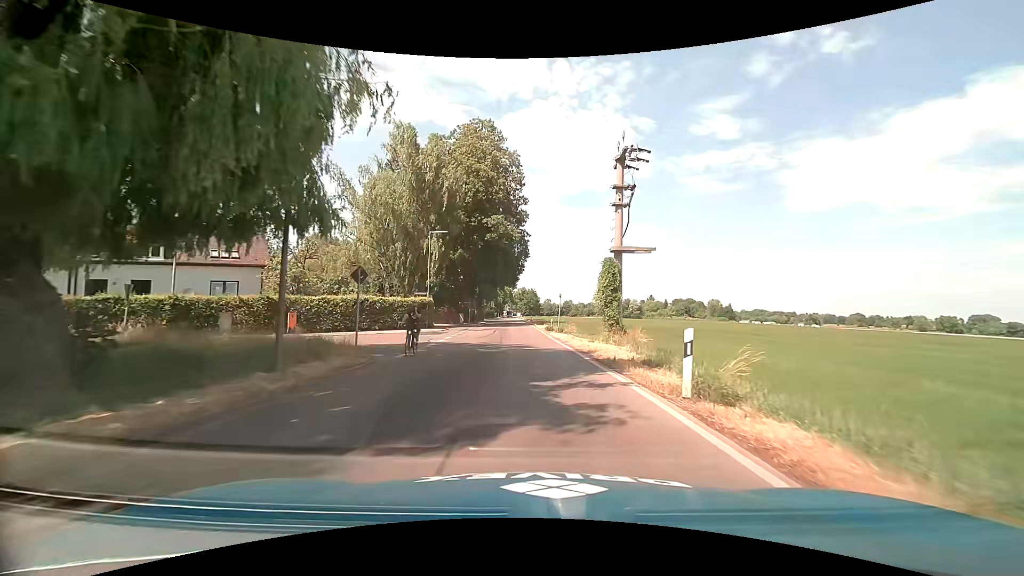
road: tertiary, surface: asphalt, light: Day
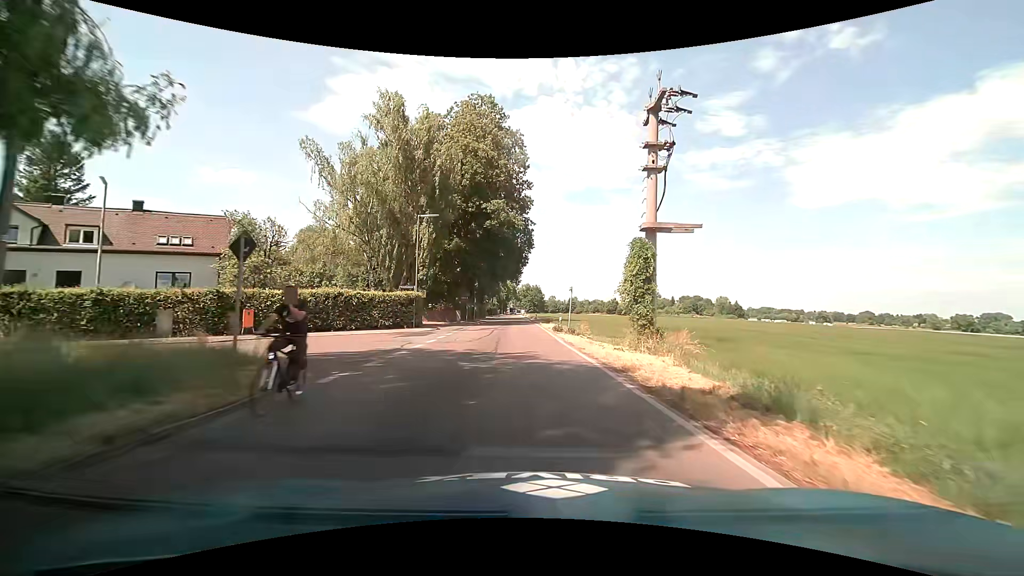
(0.0, +6.0) m; -1°
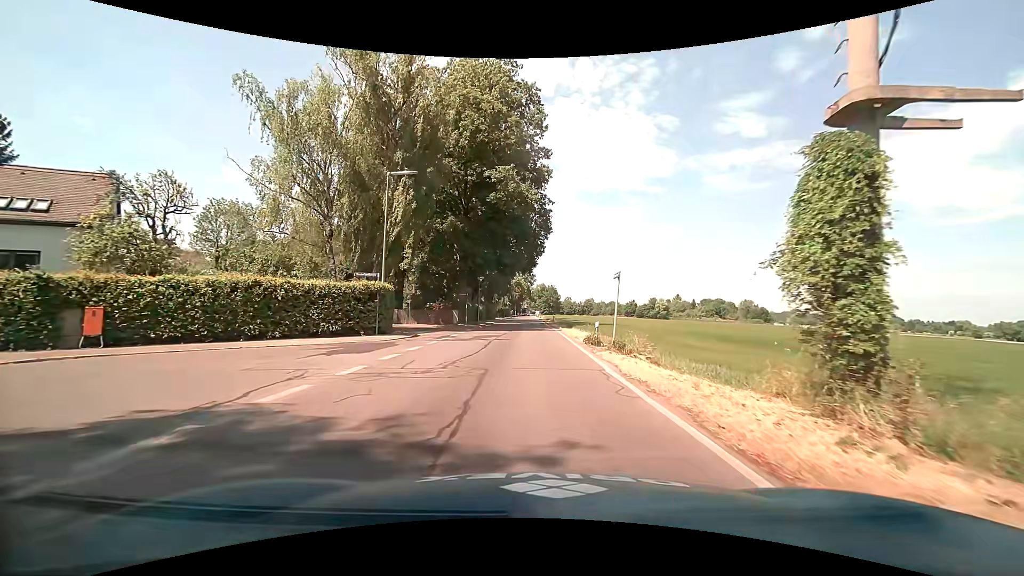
(-0.2, +11.4) m; -2°
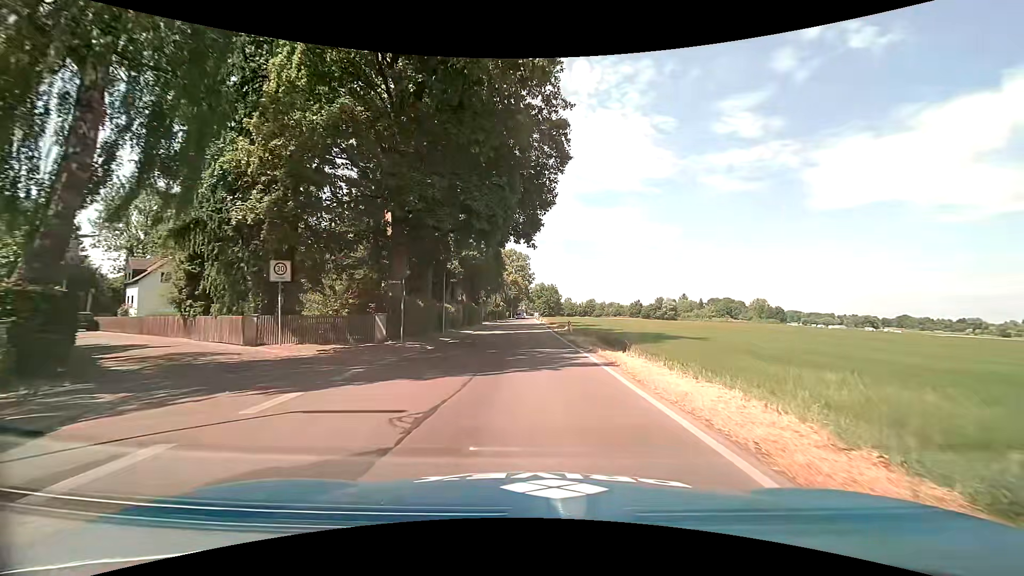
(-0.2, +21.7) m; 0°
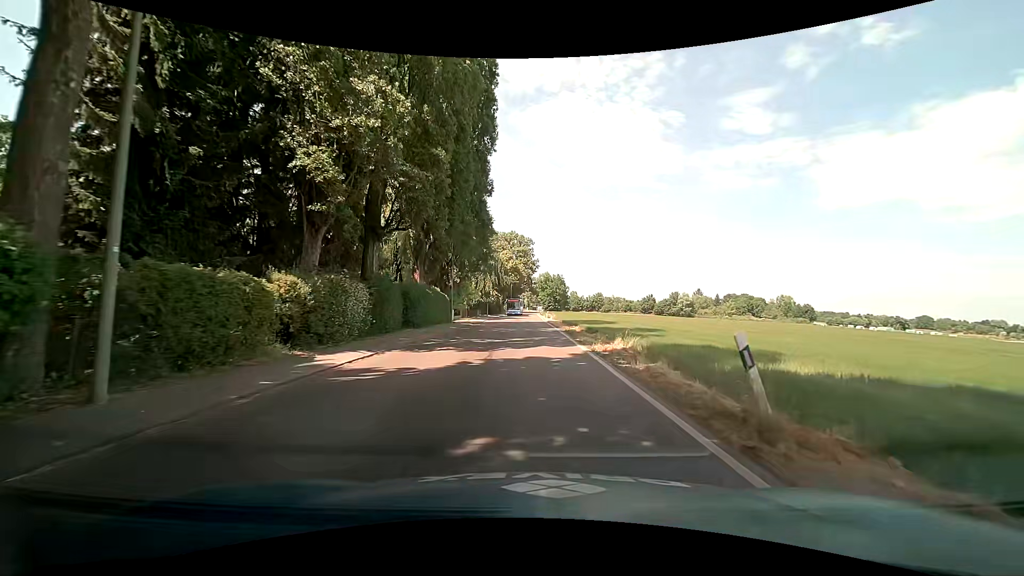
(0.0, +26.1) m; 0°
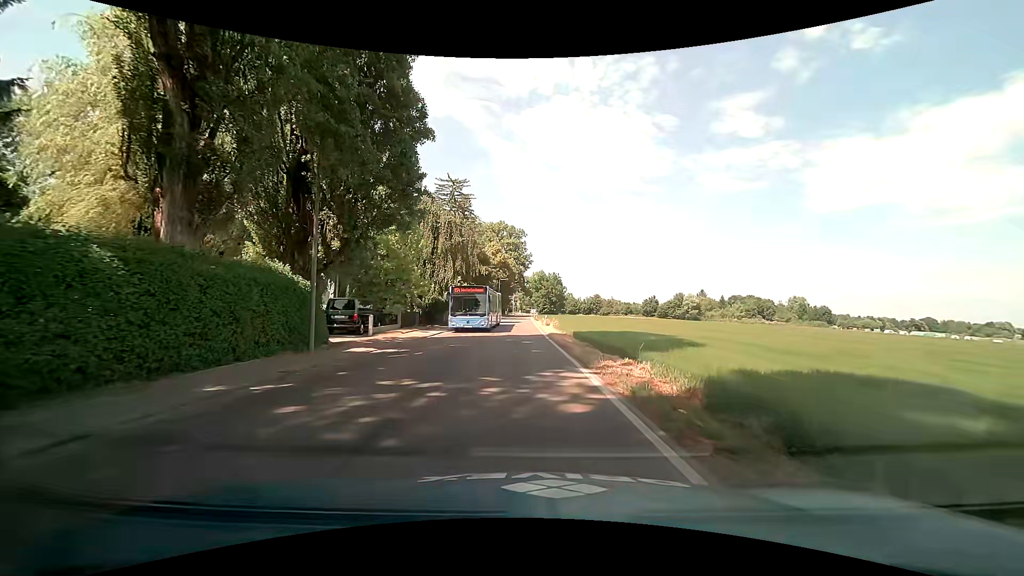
(+0.3, +22.5) m; +1°
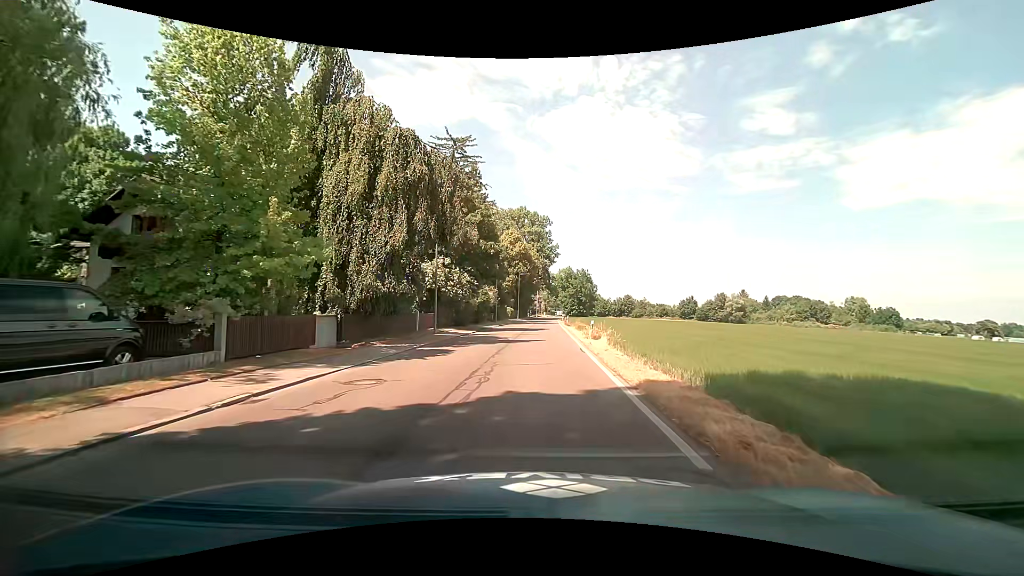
(-0.6, +20.5) m; -5°
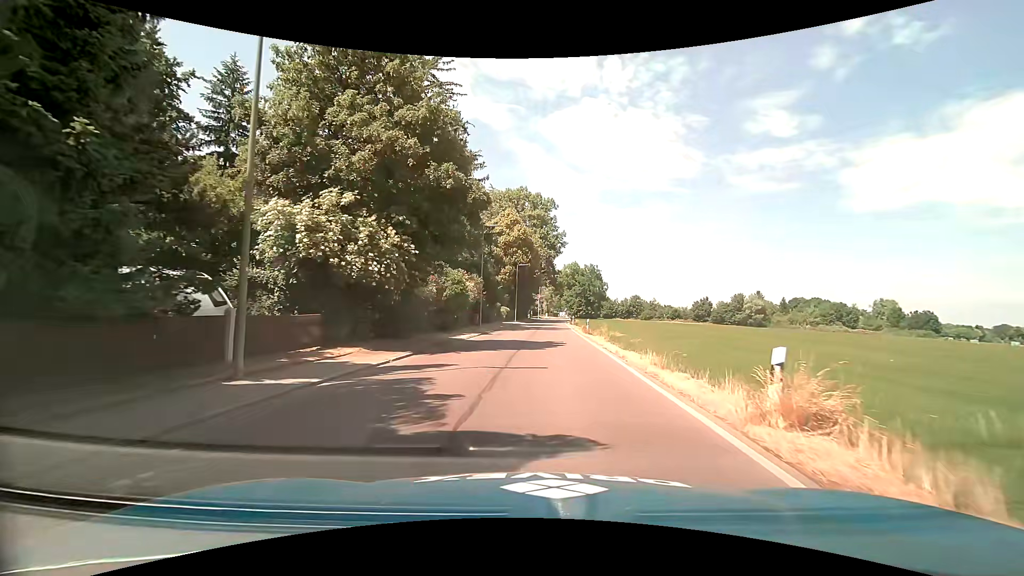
(+0.2, +18.8) m; +1°
(0, +10) (0, +20) (+1, +30) (+2, +40) (+2, +50) (+3, +60) (+3, +70) (+4, +80) (+4, +90) (+5, +100) m
